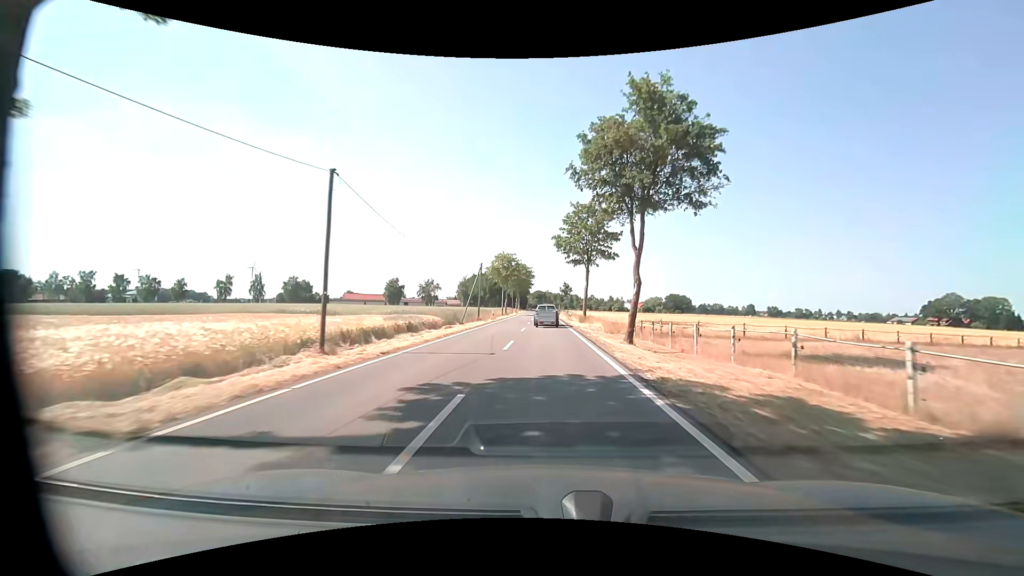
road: tertiary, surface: asphalt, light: Day
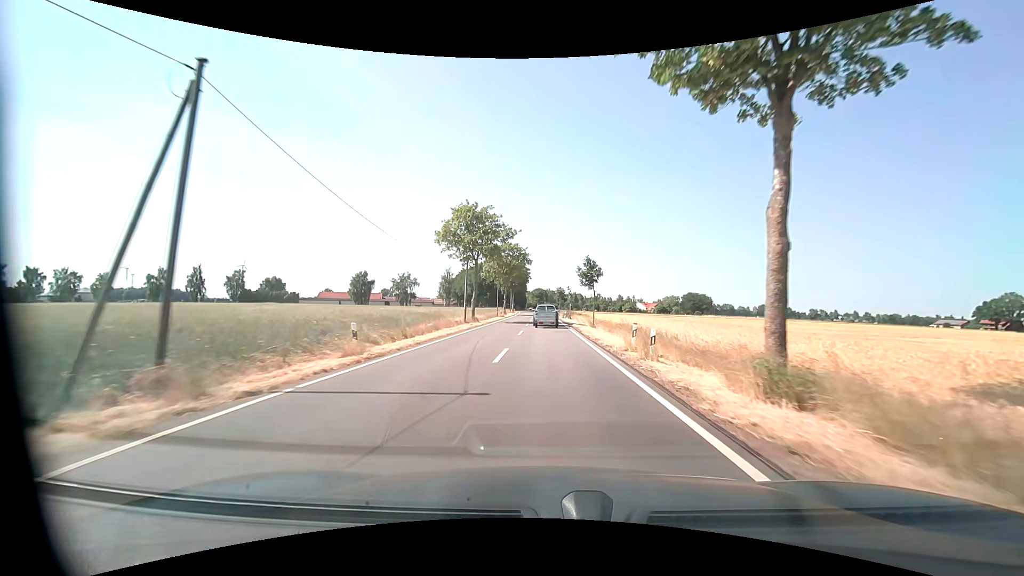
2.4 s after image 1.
(-0.1, +39.6) m; 0°
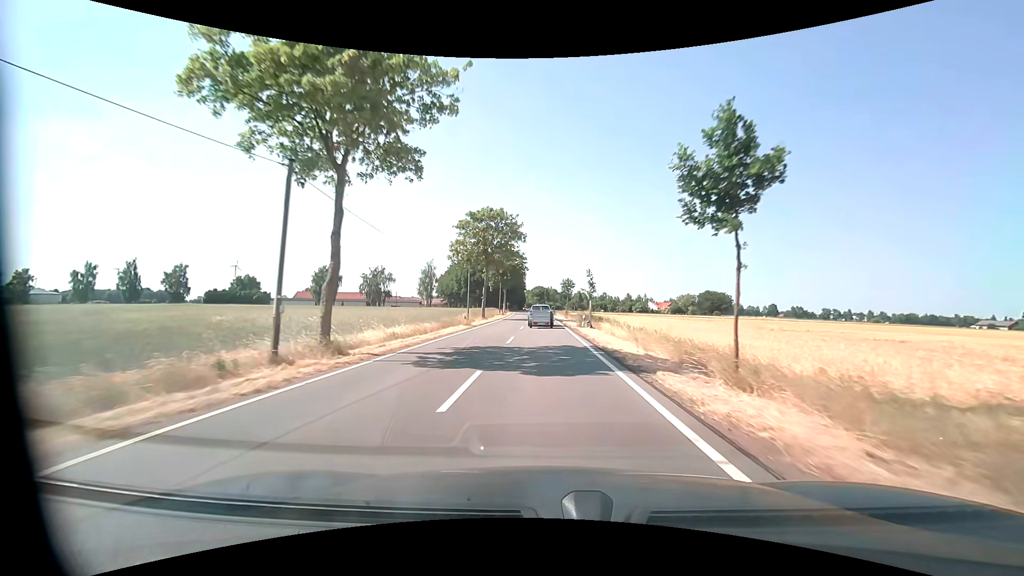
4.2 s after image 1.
(+0.1, +29.6) m; 0°
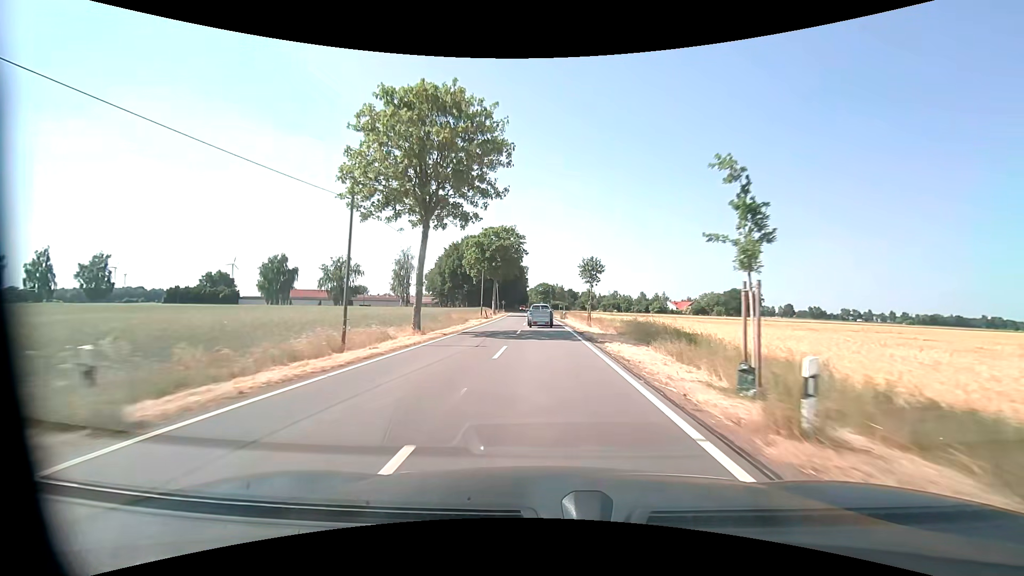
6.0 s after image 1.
(-0.2, +29.6) m; -1°
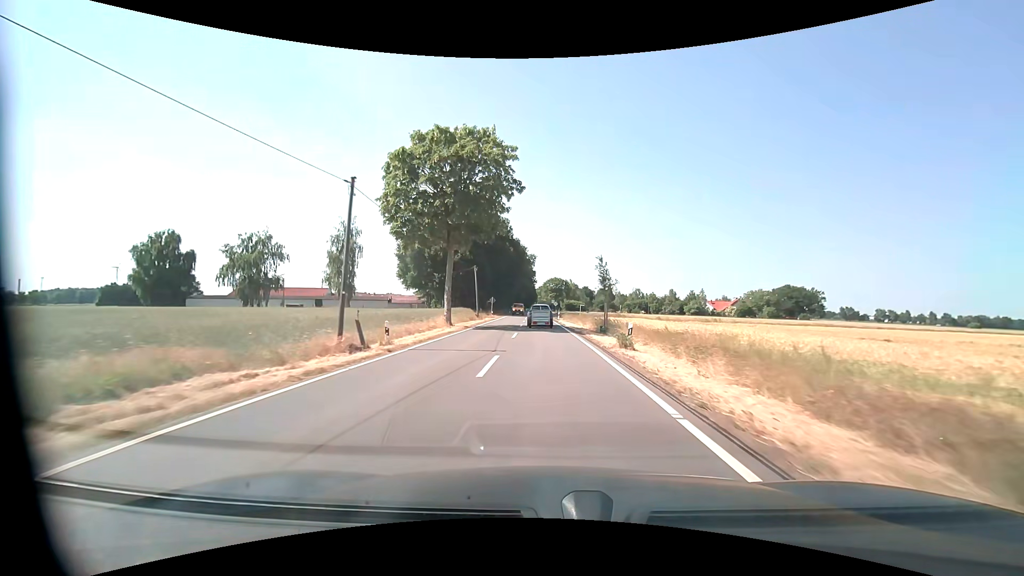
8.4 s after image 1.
(-0.3, +39.4) m; -1°
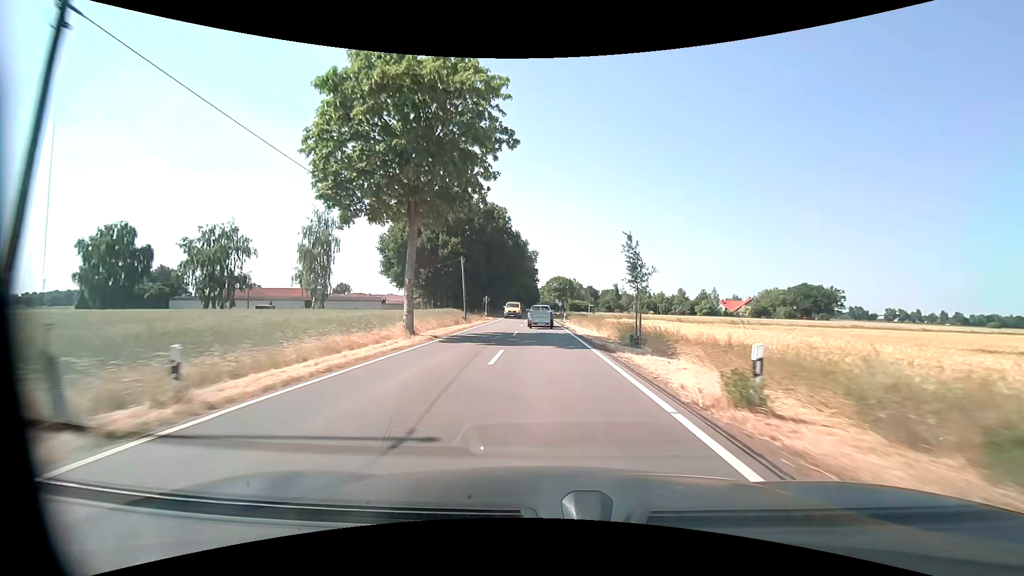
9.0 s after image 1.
(-0.1, +9.9) m; 0°
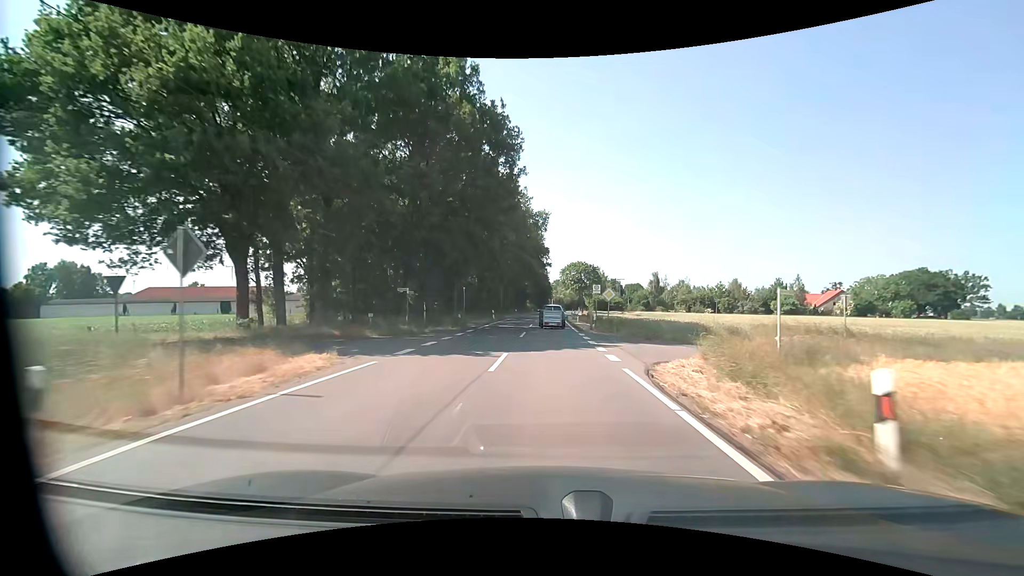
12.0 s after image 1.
(-0.8, +49.3) m; -1°
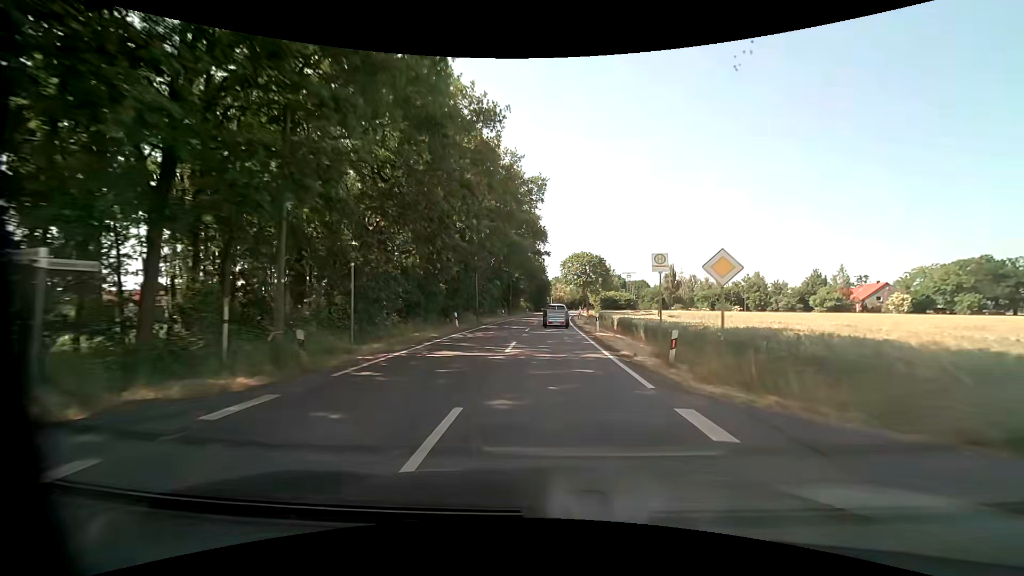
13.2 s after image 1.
(+0.1, +19.8) m; 0°
(0, +10) (0, +20) (0, +30) (0, +40) (+1, +50) (+1, +60) (+2, +70) (+3, +80) (+3, +90) (+4, +100) m
